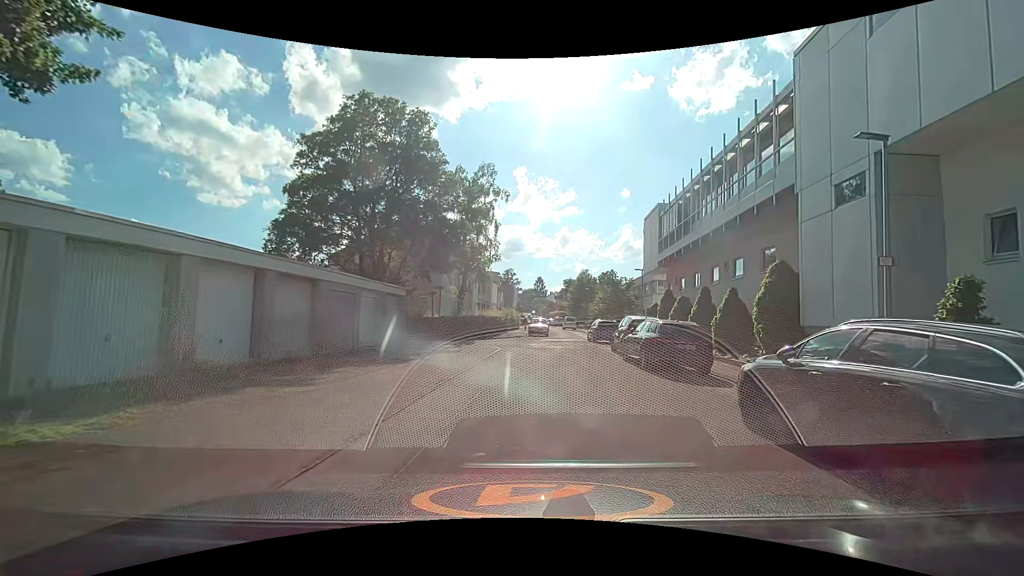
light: Day
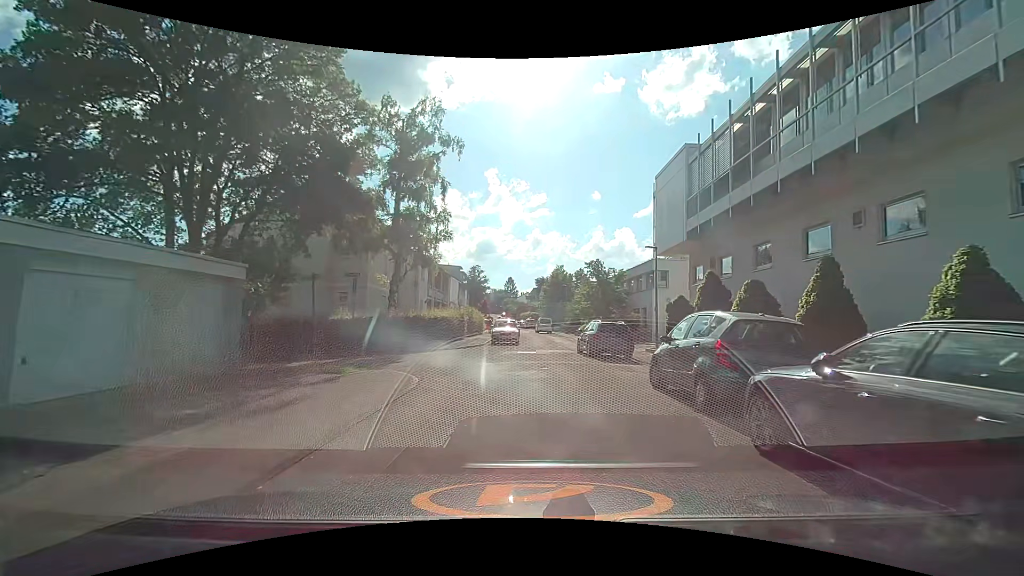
(+1.0, +11.8) m; +5°
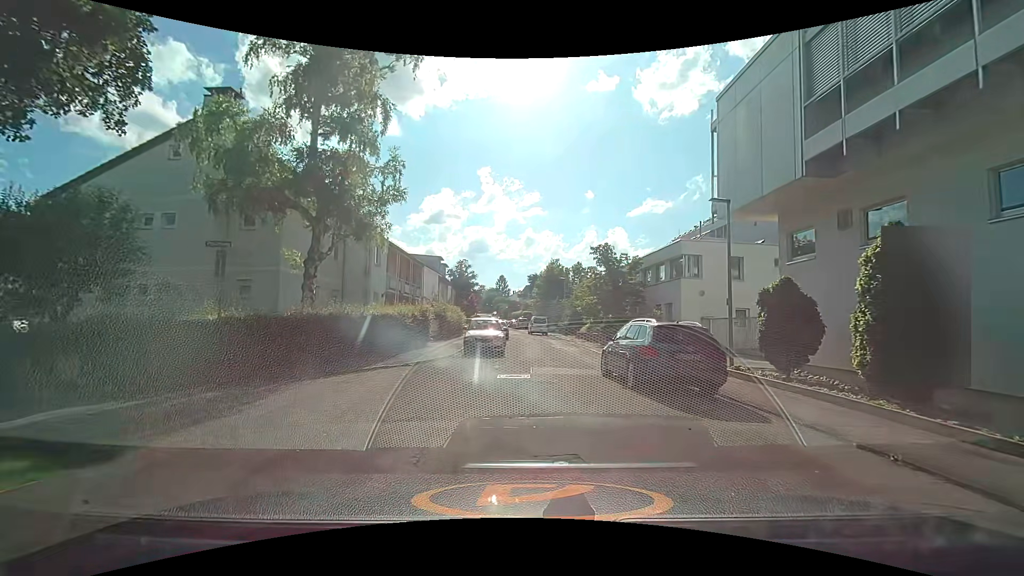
(+0.2, +9.4) m; +1°
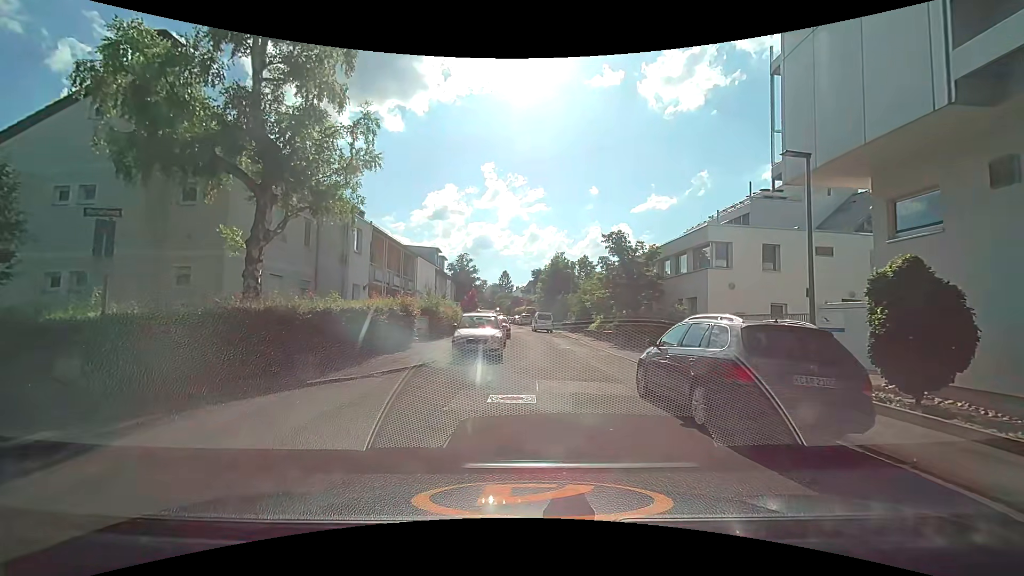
(0.0, +3.8) m; 0°
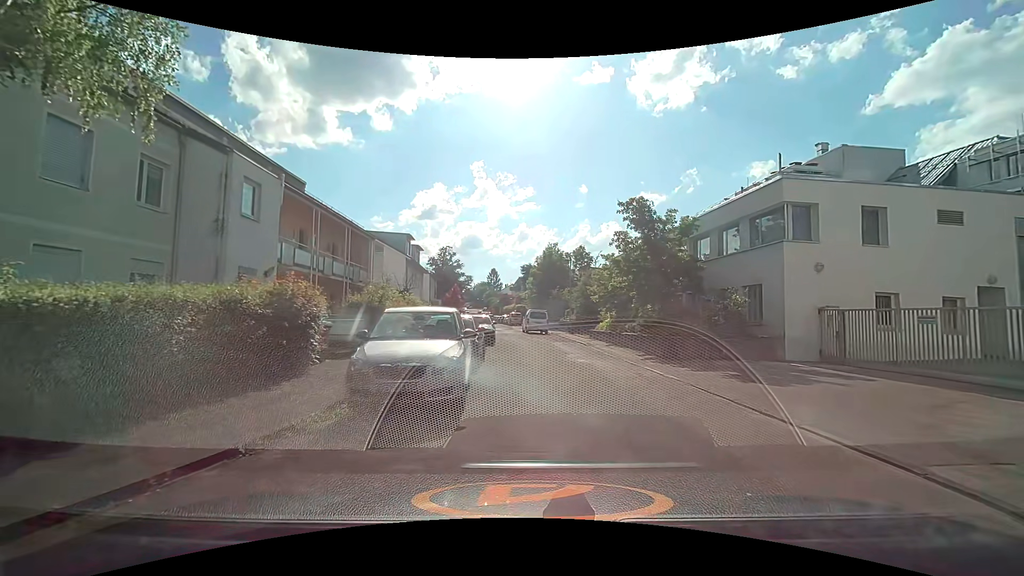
(-0.1, +8.7) m; +1°
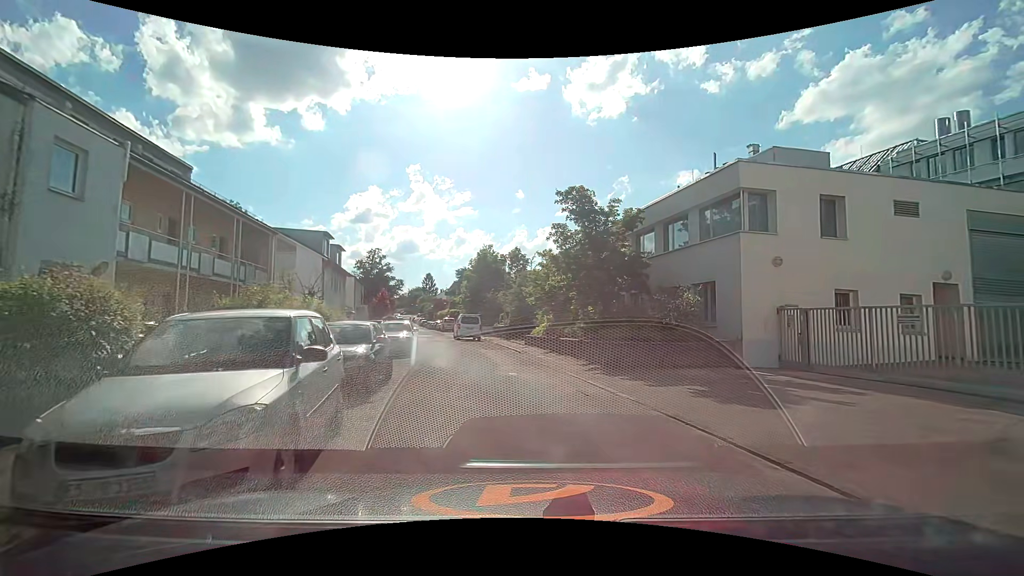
(+0.1, +3.2) m; +5°
